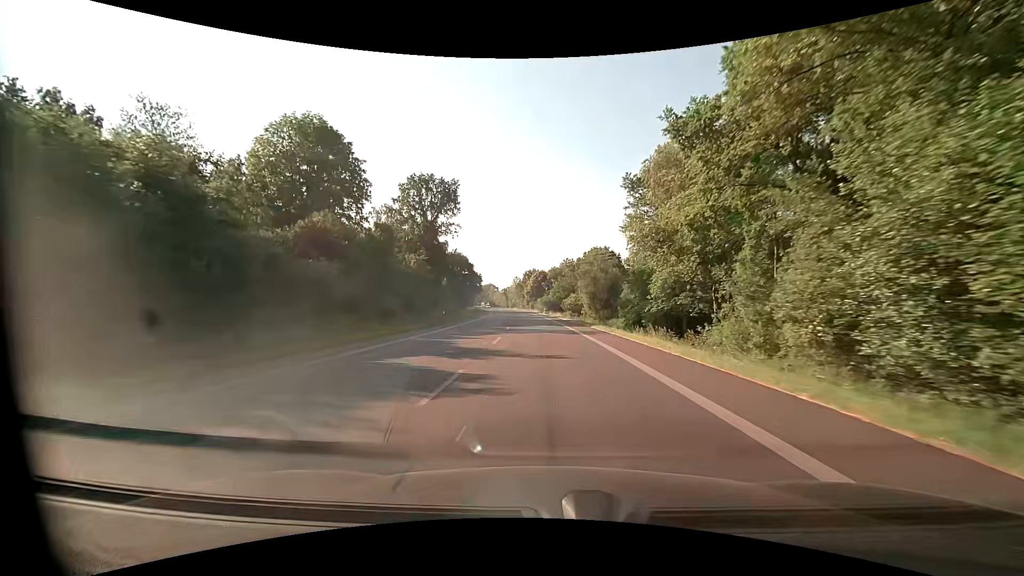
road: primary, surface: asphalt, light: Day
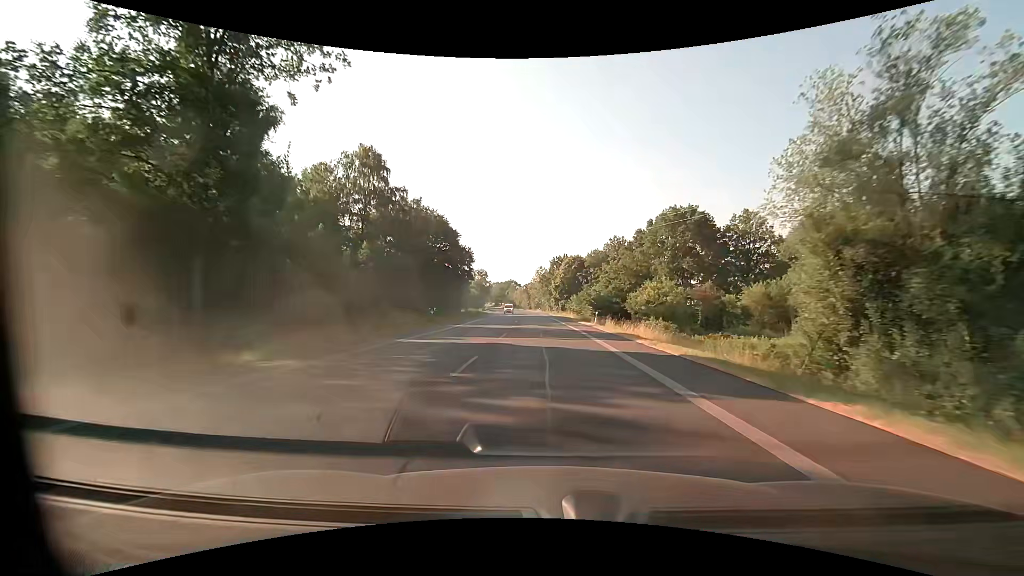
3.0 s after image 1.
(-1.8, +56.3) m; -3°
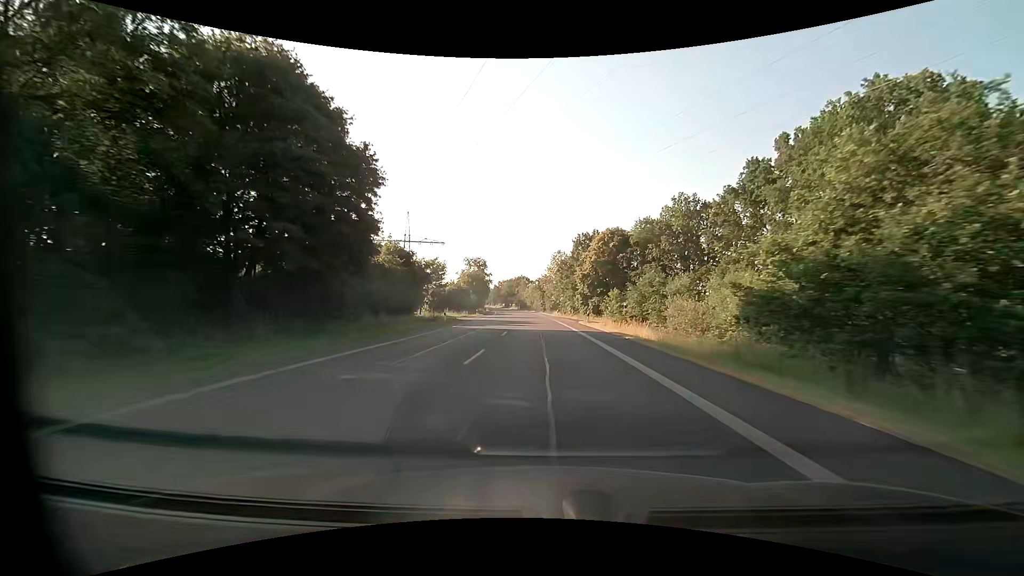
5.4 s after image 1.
(-0.8, +45.0) m; -2°
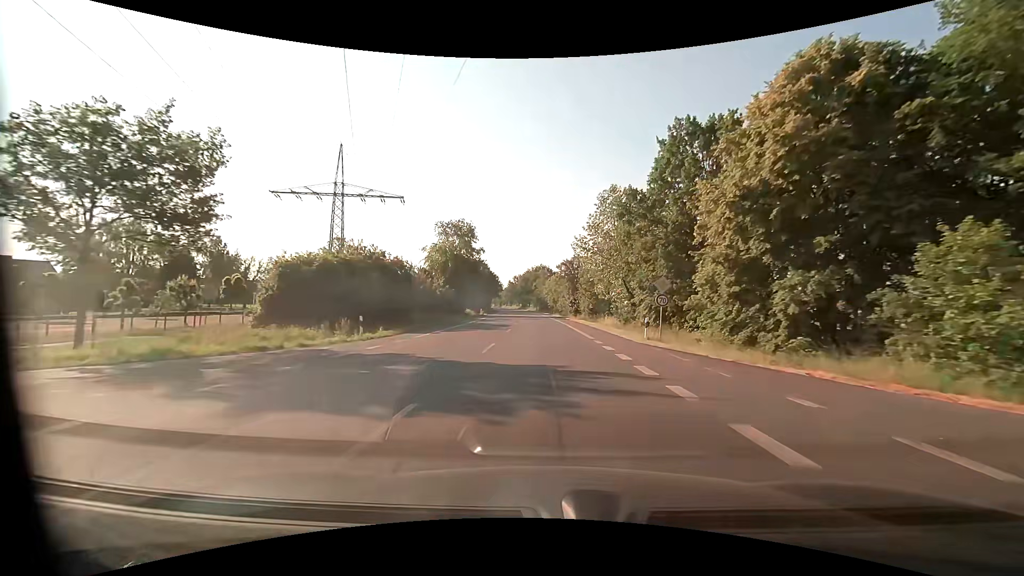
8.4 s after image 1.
(-1.2, +56.2) m; -3°
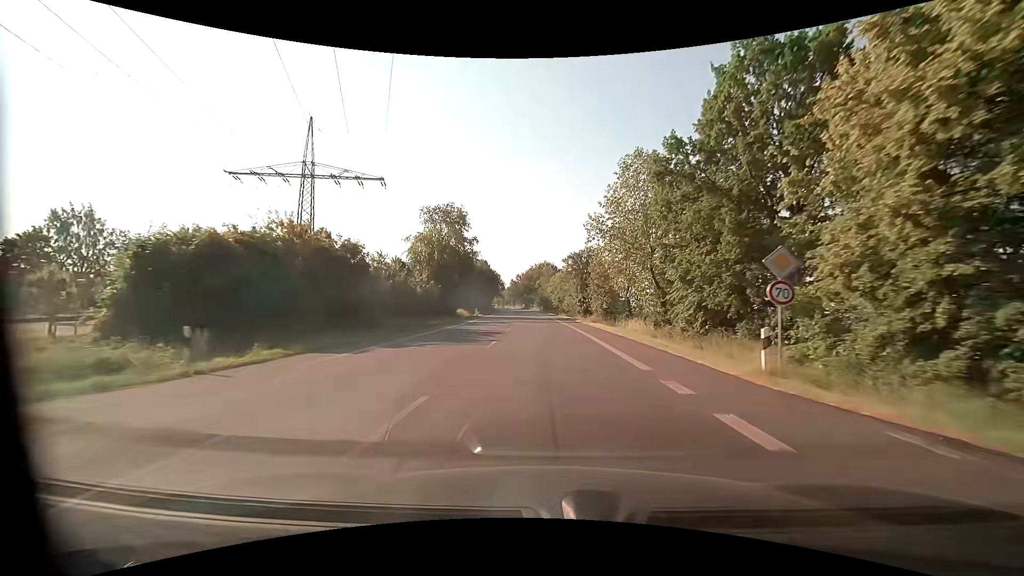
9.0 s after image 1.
(0.0, +11.3) m; 0°
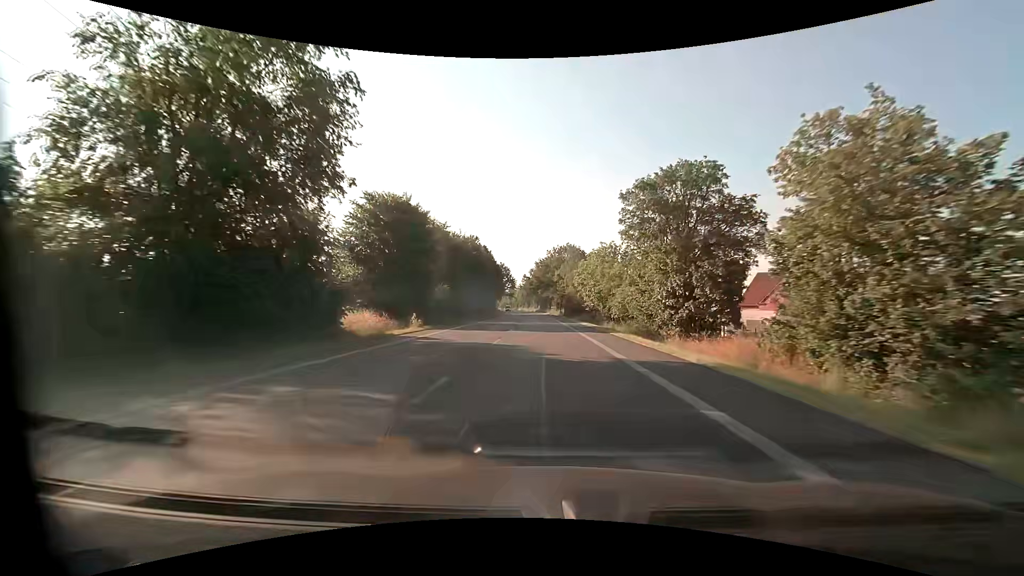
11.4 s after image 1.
(-0.9, +45.0) m; -2°
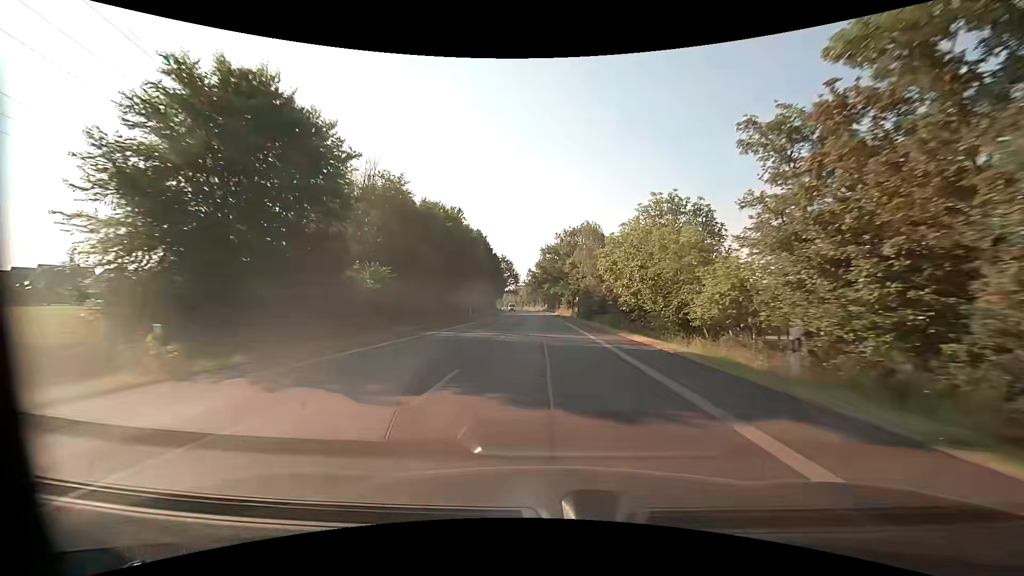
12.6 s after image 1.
(-0.1, +22.5) m; -1°
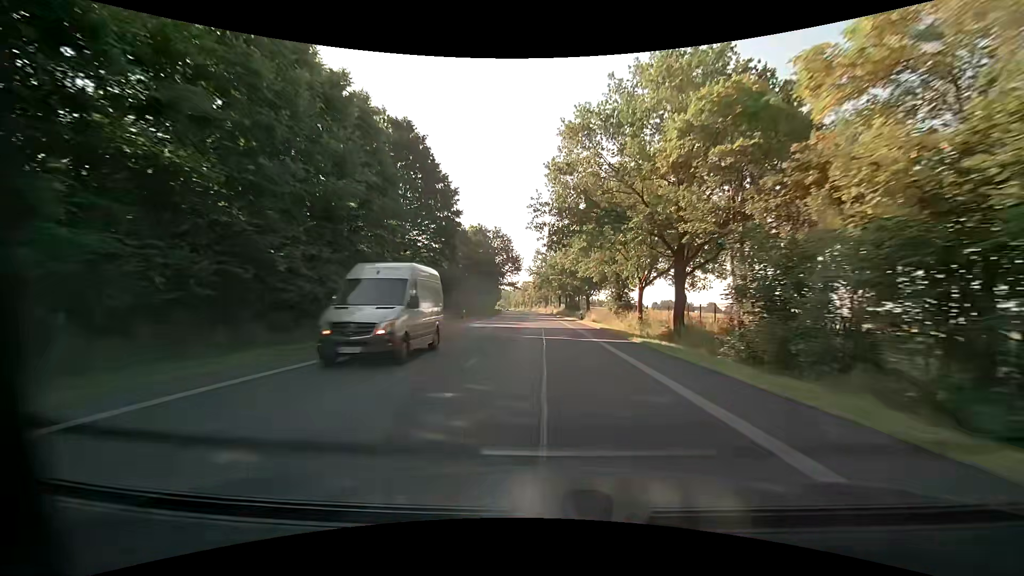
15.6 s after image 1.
(-0.9, +56.3) m; -2°
(0, +10) (0, +20) (0, +30) (0, +40) (-1, +50) (-1, +60) (-1, +70) (-2, +80) (-2, +90) (-3, +100) m
